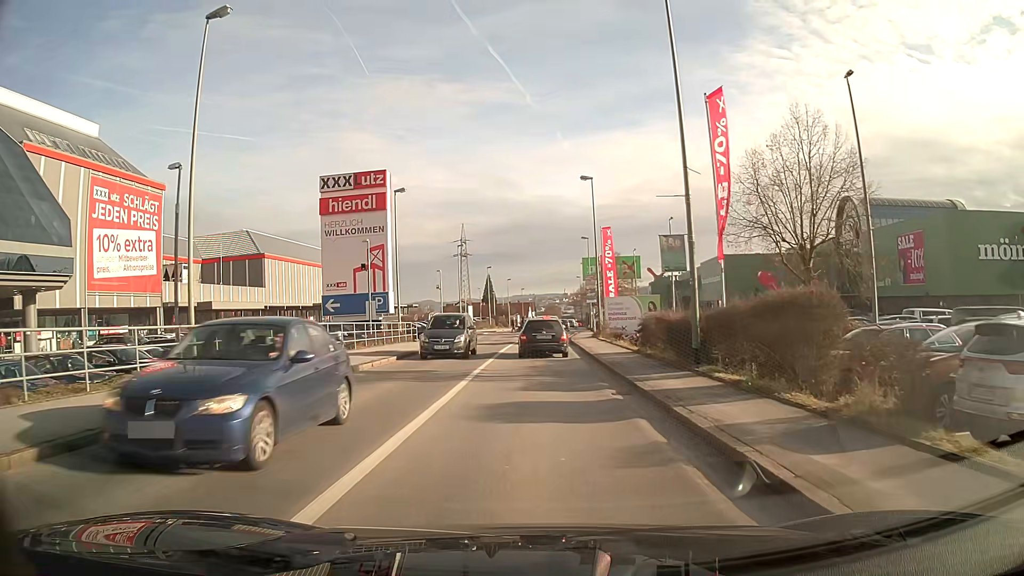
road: tertiary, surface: asphalt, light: Day
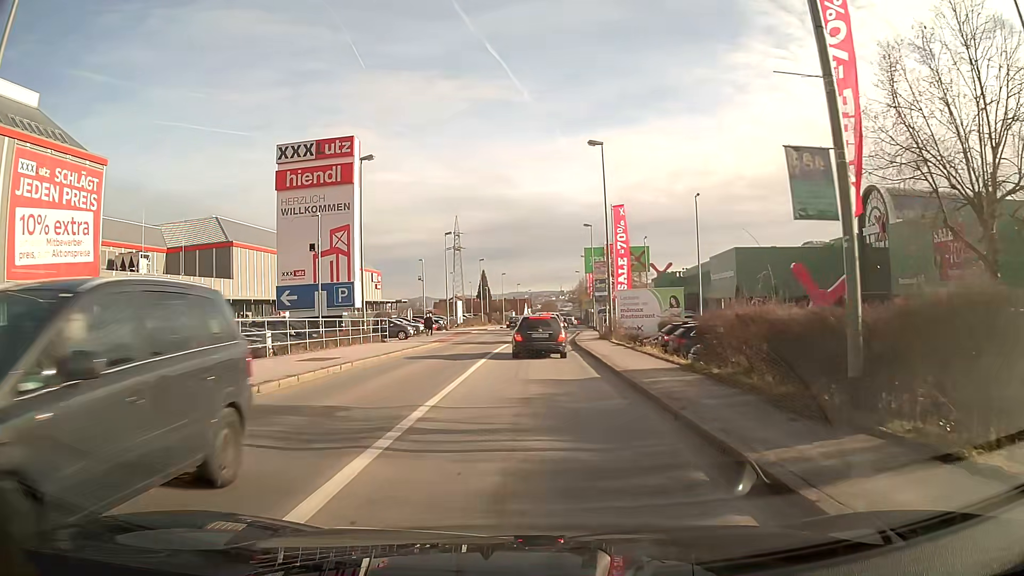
(0.0, +8.1) m; +1°
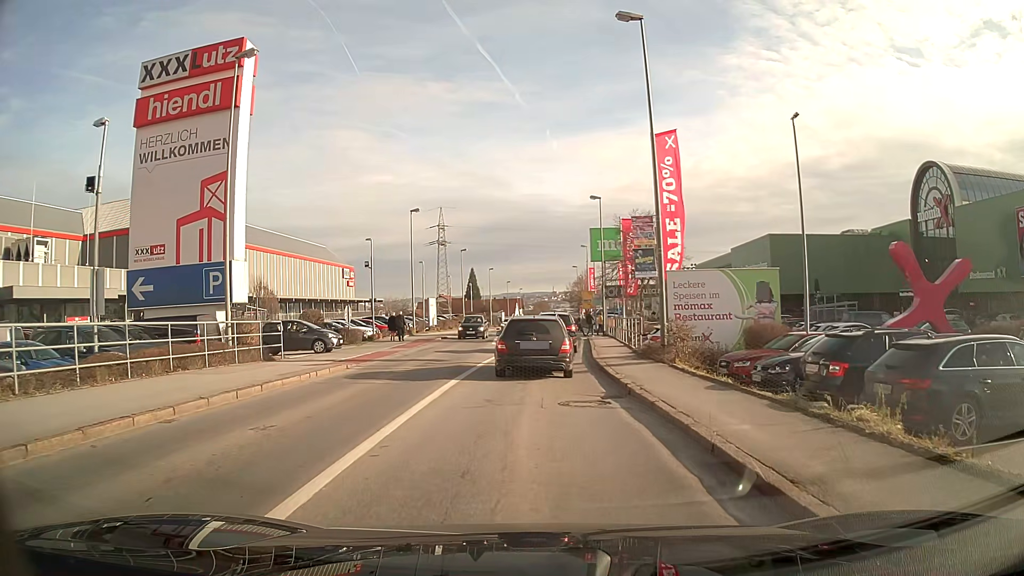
(+0.1, +15.4) m; +1°
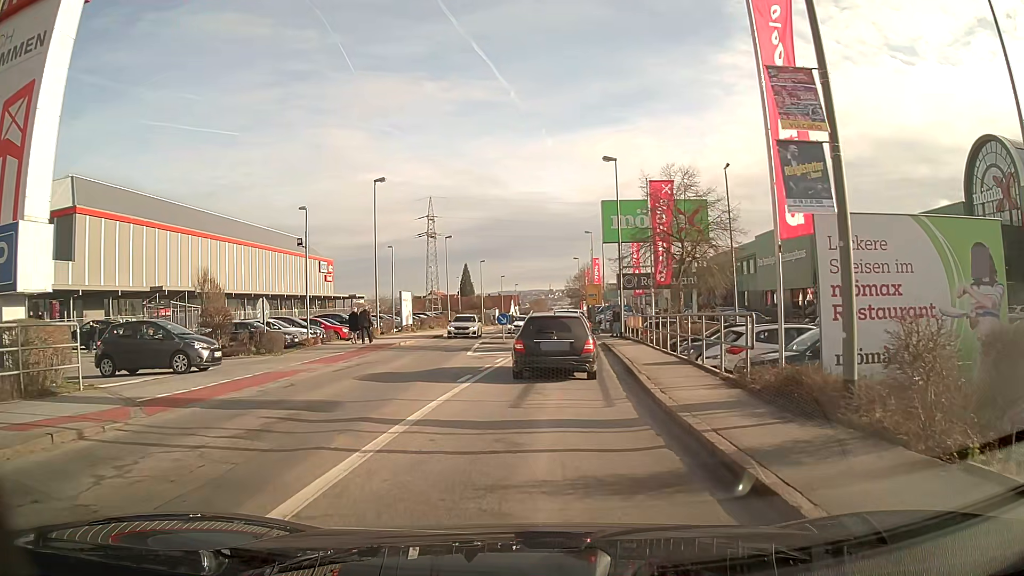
(+0.1, +11.6) m; +1°
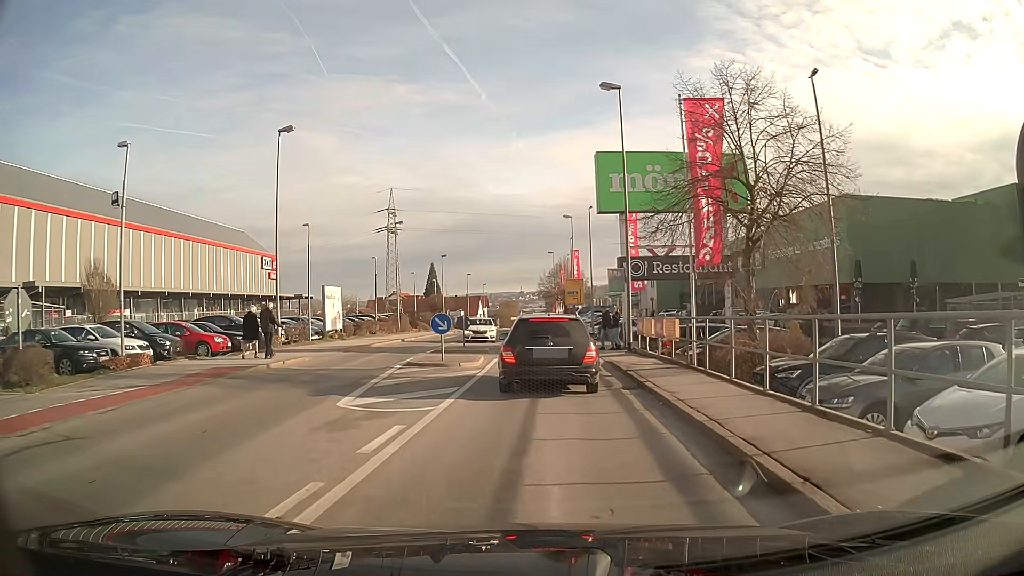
(+0.2, +12.8) m; +2°
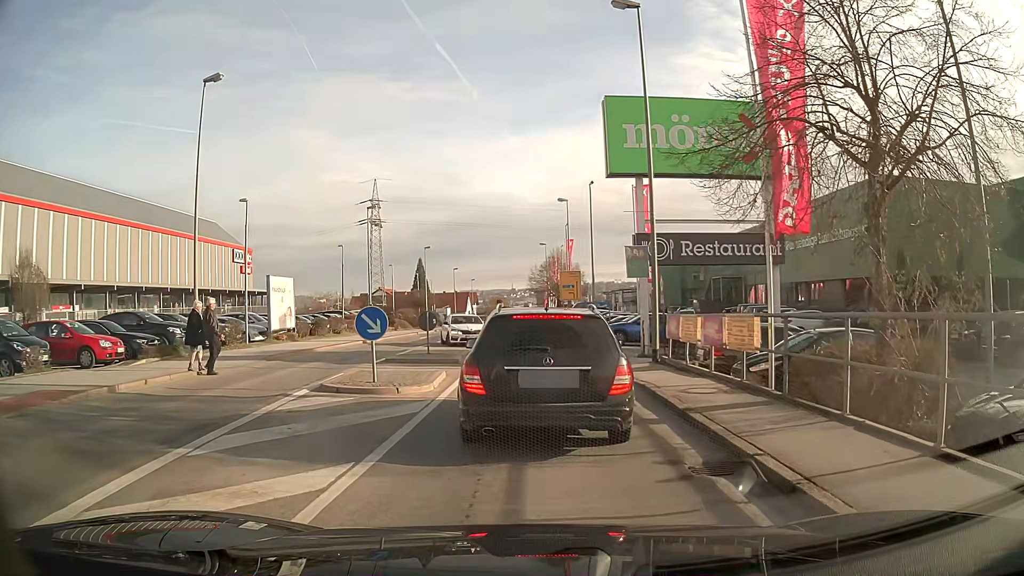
(0.0, +6.7) m; +1°
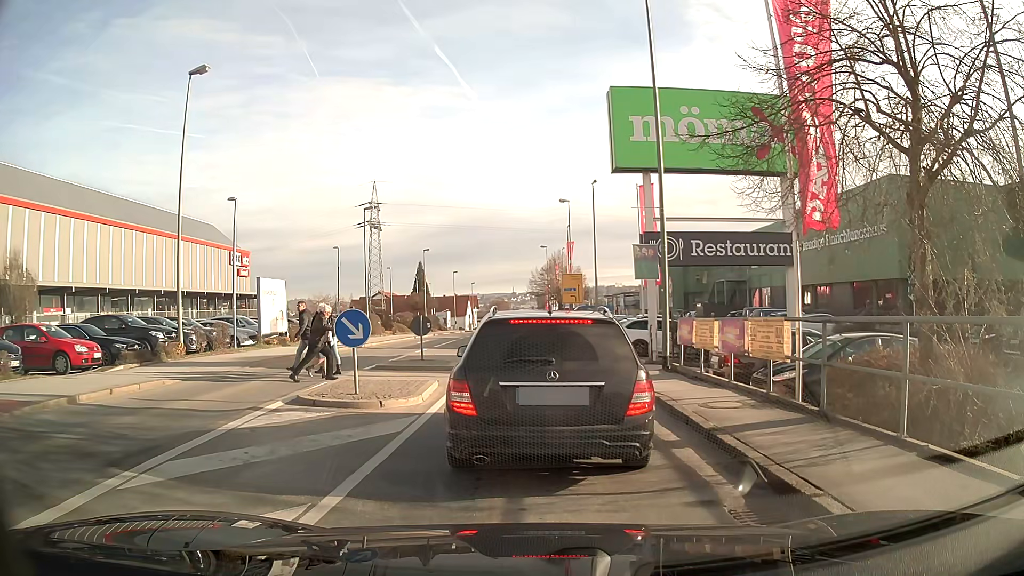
(0.0, +1.2) m; 0°
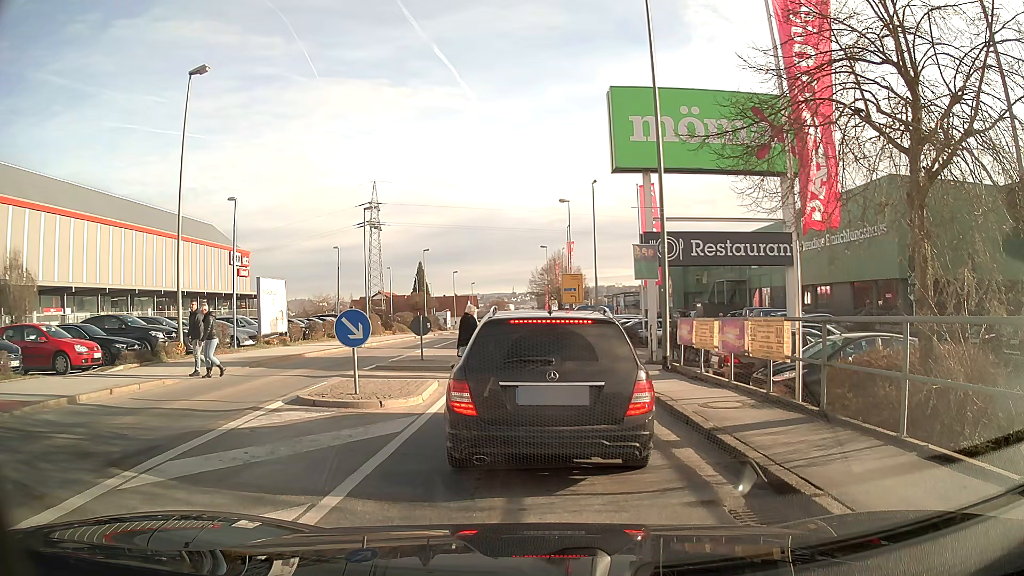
(0.0, 0.0) m; 0°
(0, +10) (0, +20) (-1, +30) (-1, +40) (-1, +50) (-1, +60) (-2, +70) (-2, +80) (-2, +90) (-2, +100) m
